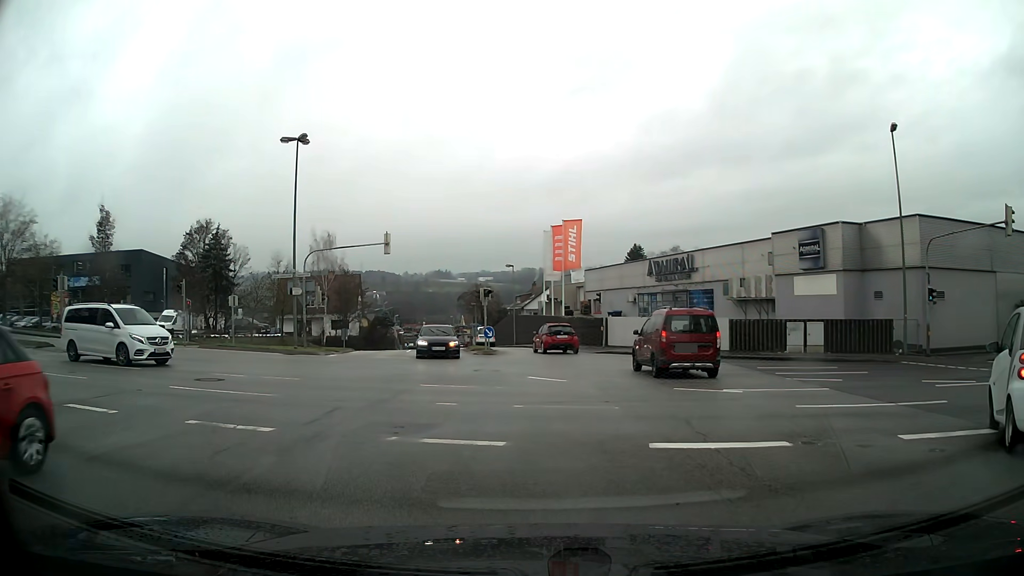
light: Day
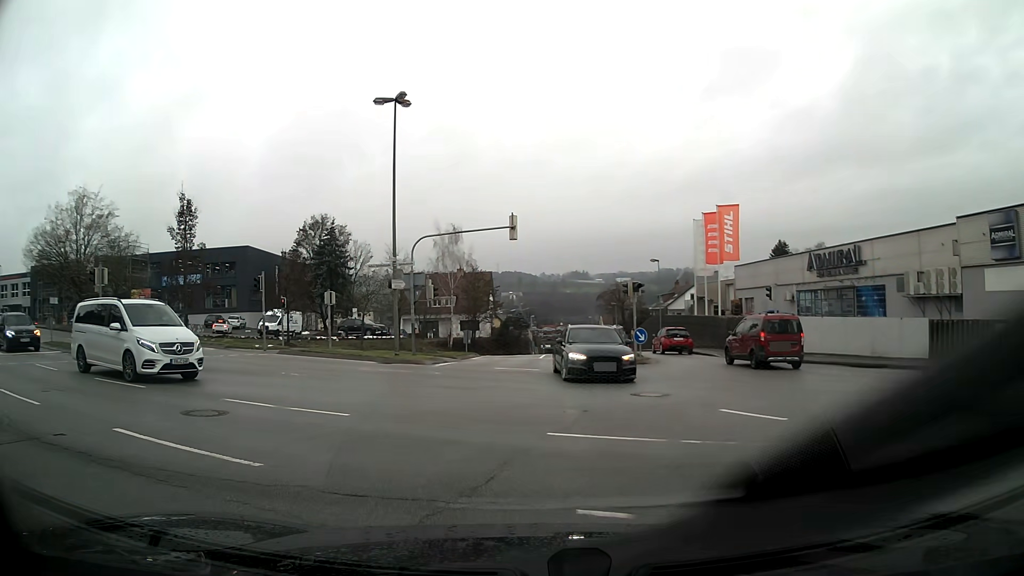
(-0.7, +6.6) m; -13°
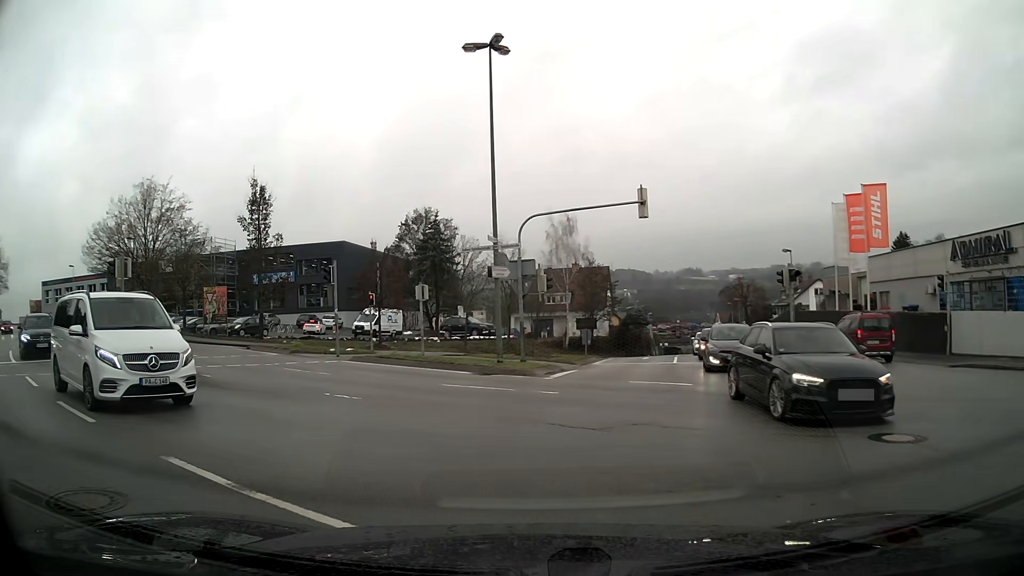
(-0.5, +5.7) m; -10°
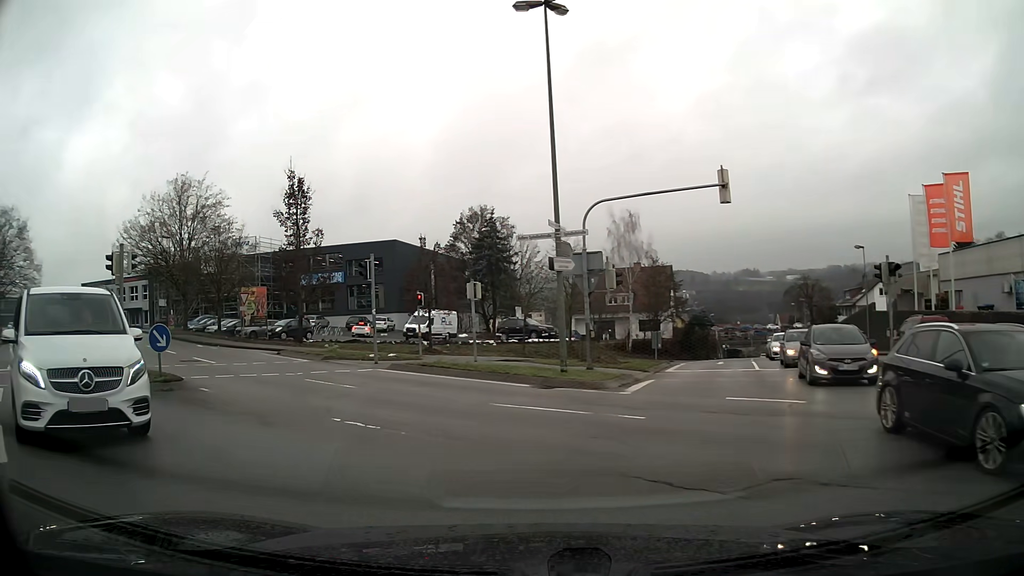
(-0.2, +3.2) m; -6°
